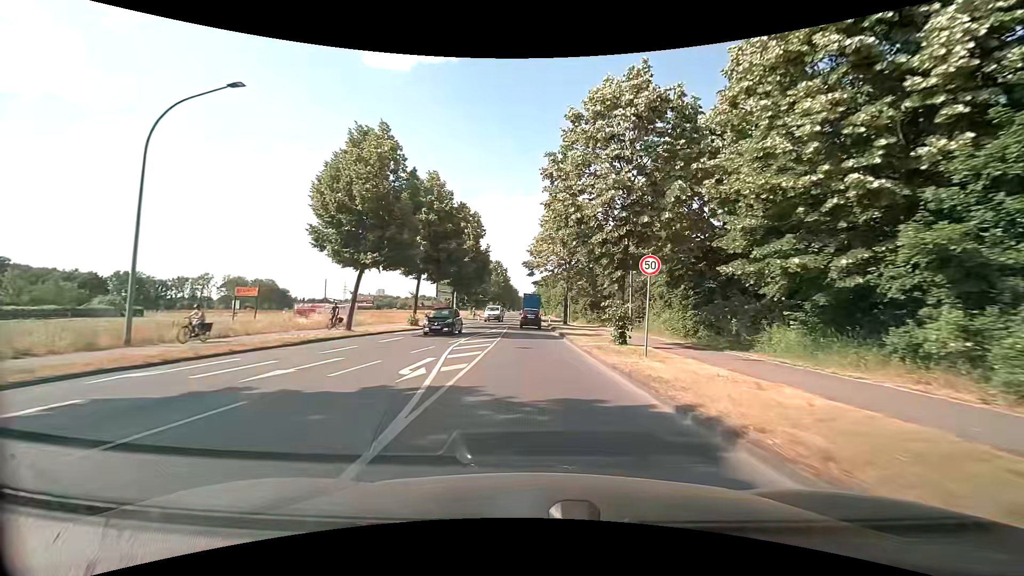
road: primary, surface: asphalt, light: Day
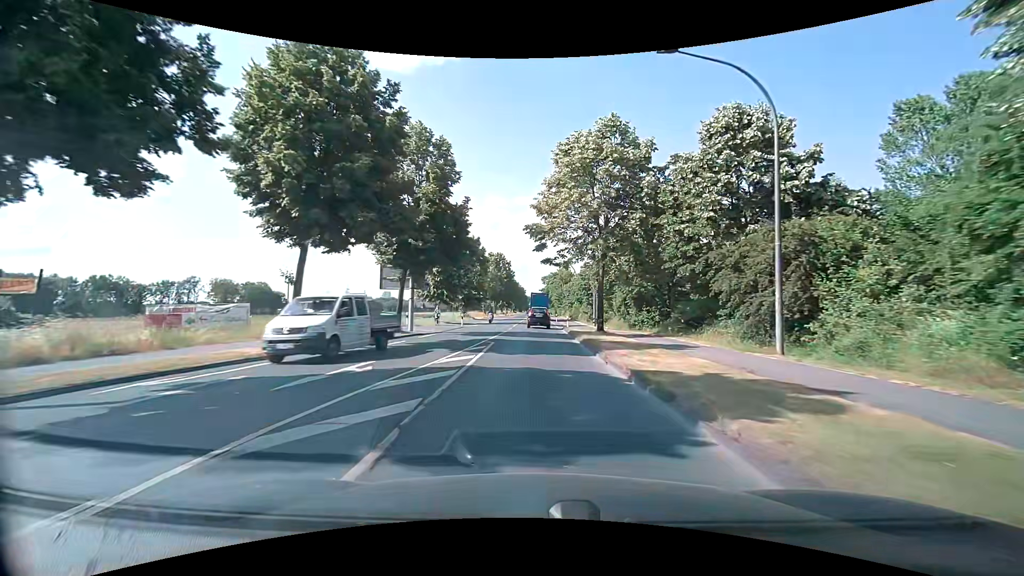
(-0.1, +21.7) m; -1°
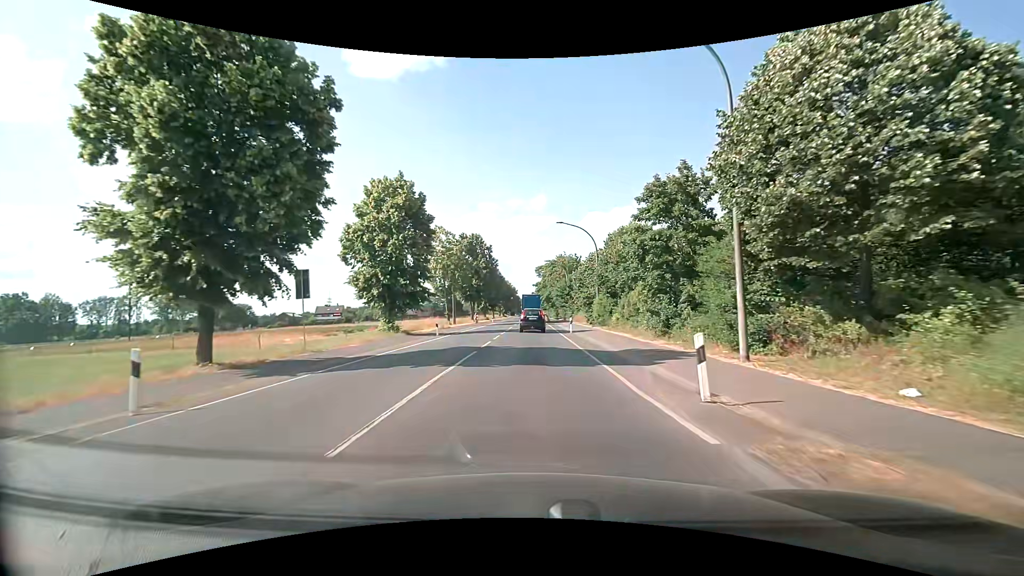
(+0.4, +35.9) m; +2°
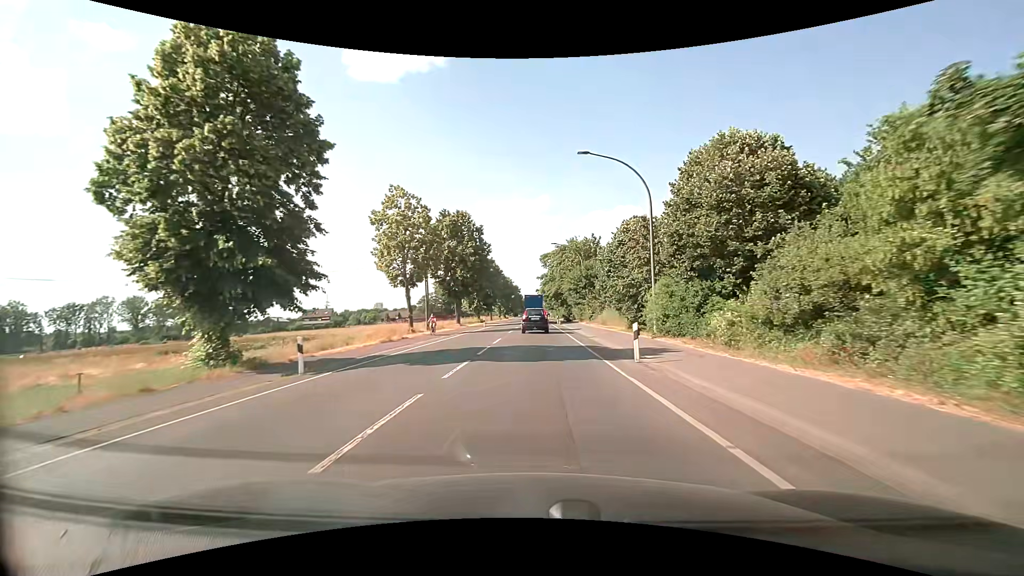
(-0.4, +21.2) m; -1°
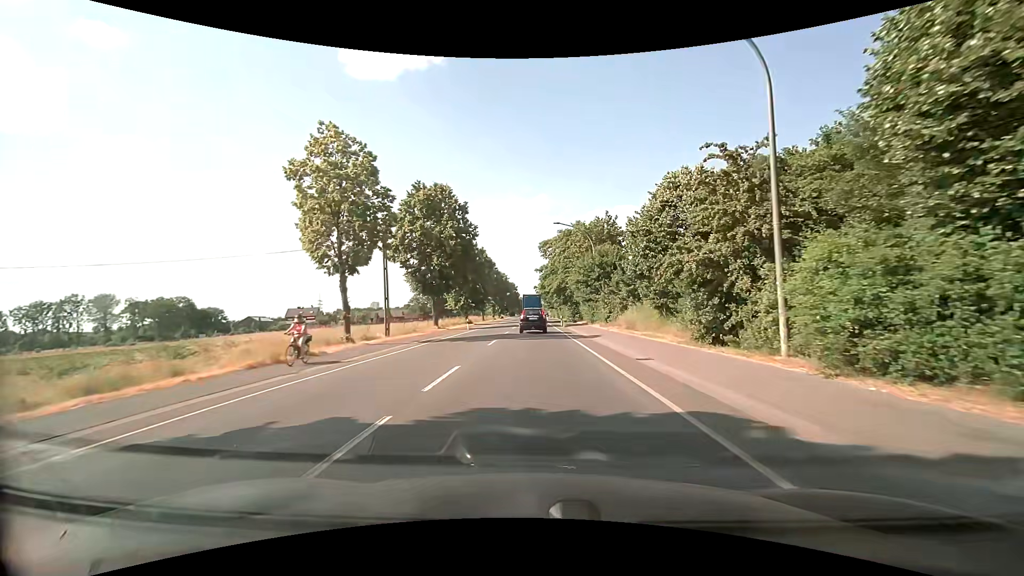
(0.0, +13.9) m; 0°
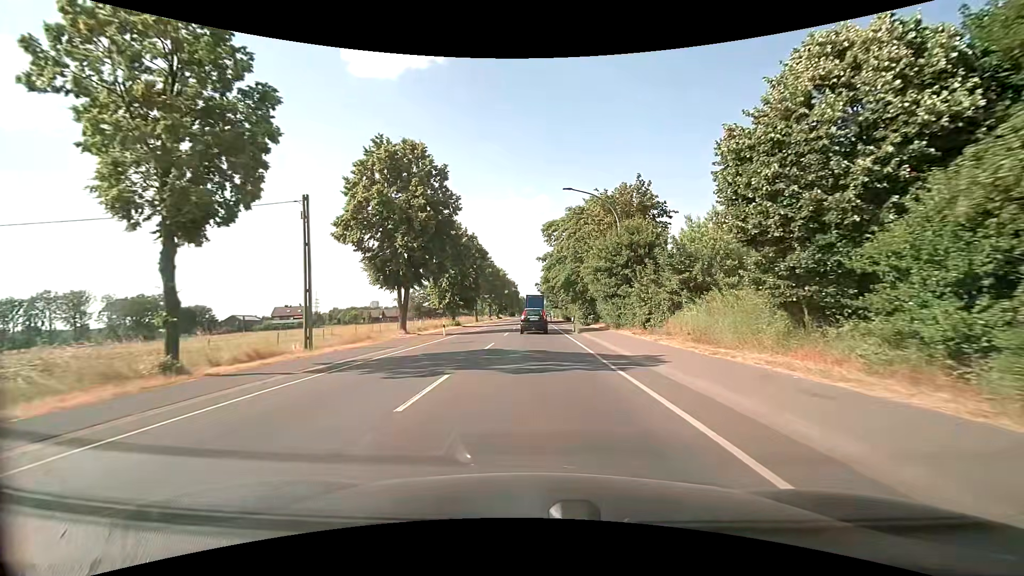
(0.0, +13.7) m; 0°
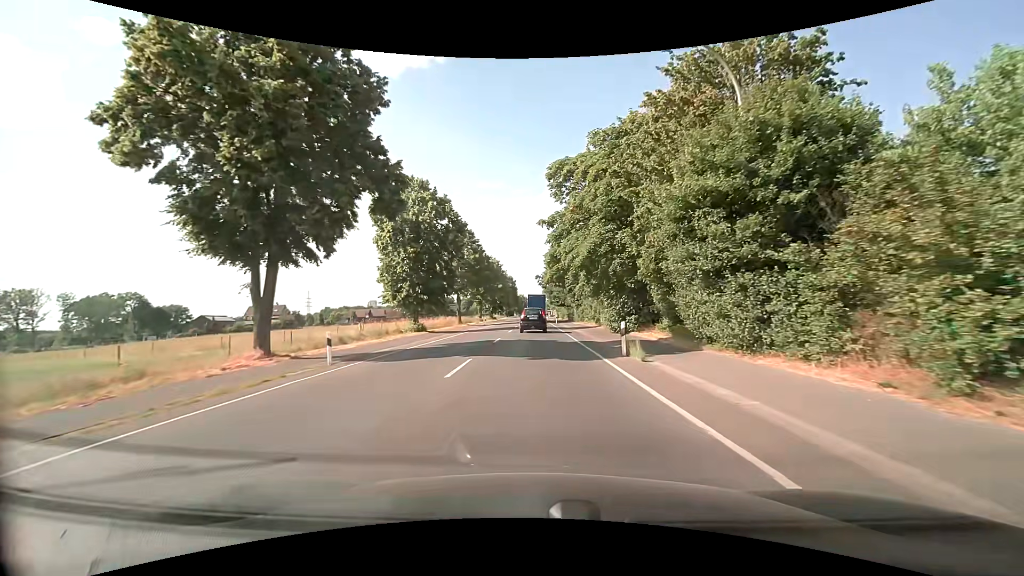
(0.0, +20.6) m; 0°
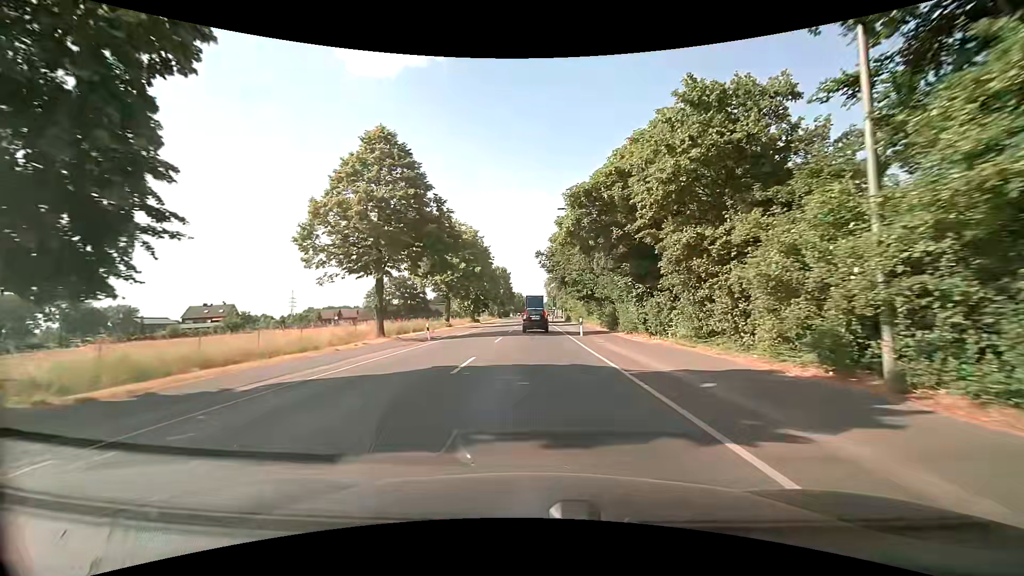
(-0.1, +35.6) m; +1°
(0, +10) (0, +20) (0, +30) (0, +40) (0, +50) (-1, +60) (-1, +70) (-1, +80) (-1, +90) (-1, +100) m
